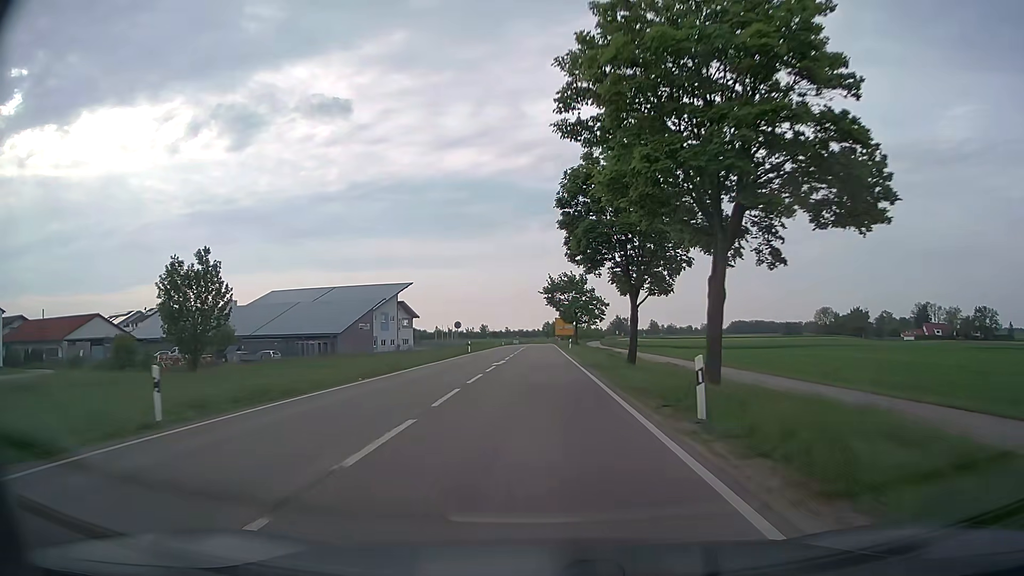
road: secondary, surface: asphalt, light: Day
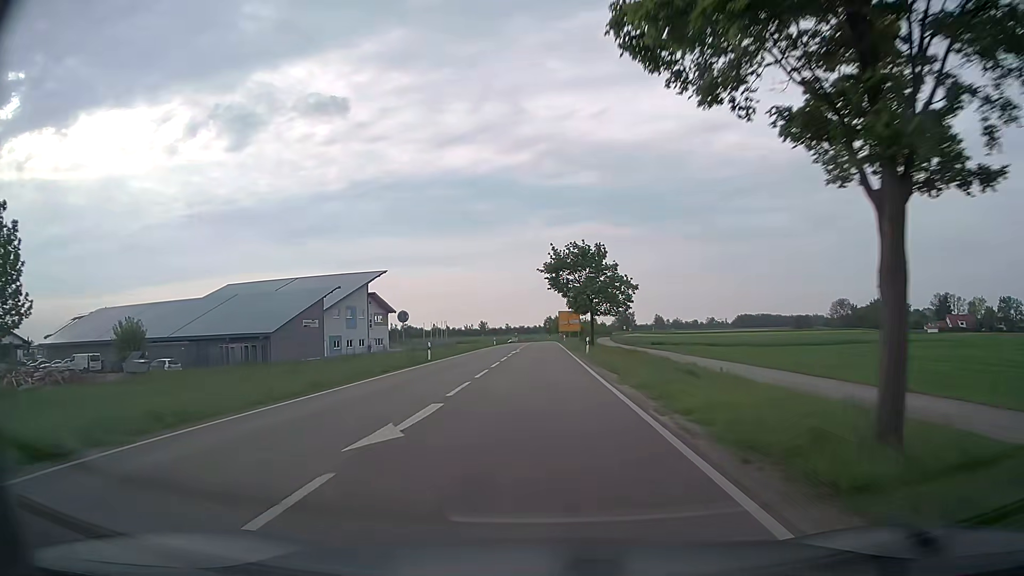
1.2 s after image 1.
(0.0, +22.2) m; 0°
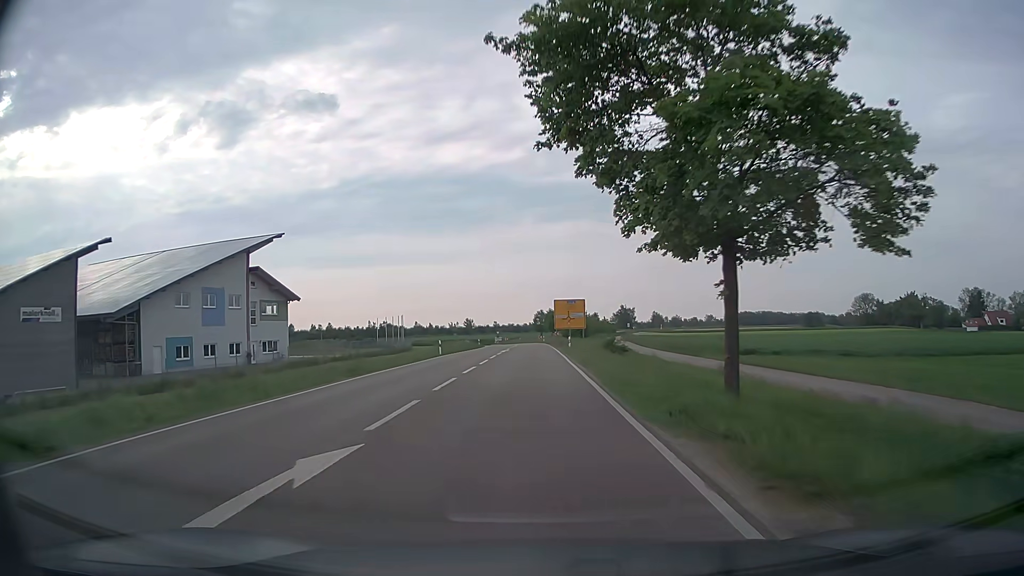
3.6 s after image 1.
(+0.3, +40.6) m; +1°
(0, +10) (0, +20) (0, +30) (0, +40) (0, +50) (0, +60) (-1, +70) (-1, +80) (-2, +90) (-3, +100) m
